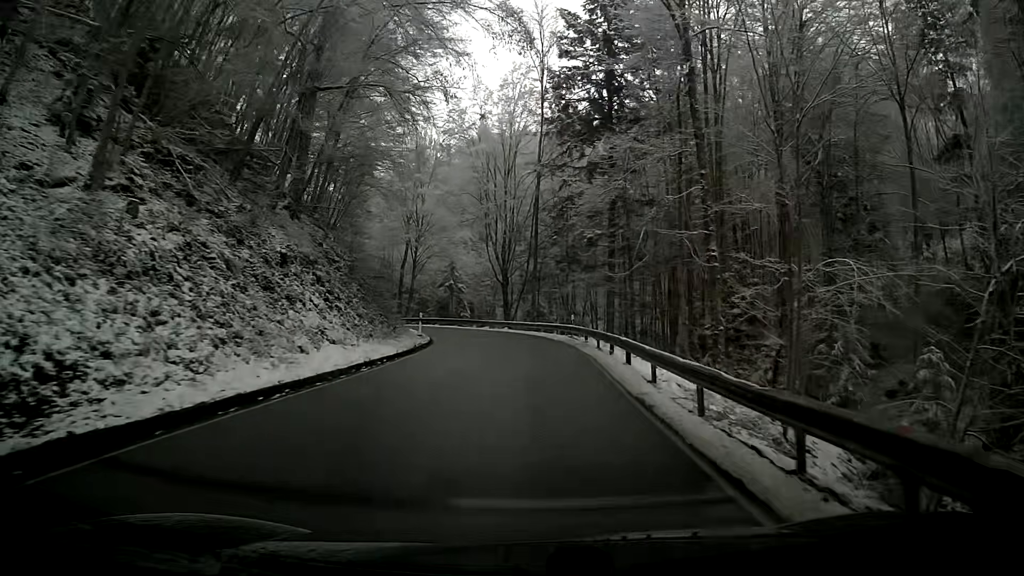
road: tertiary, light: Day
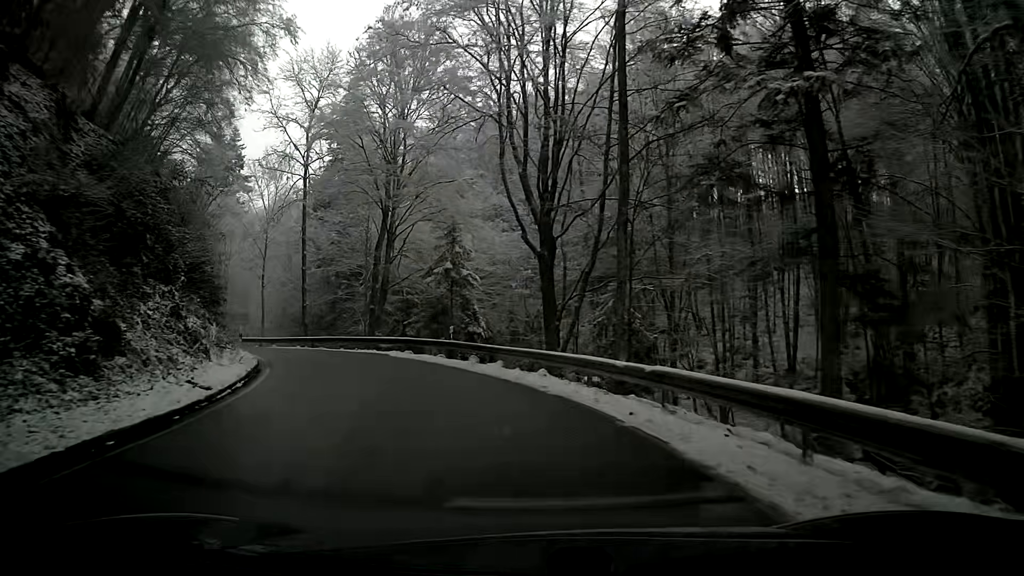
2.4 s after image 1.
(-1.1, +31.7) m; -8°
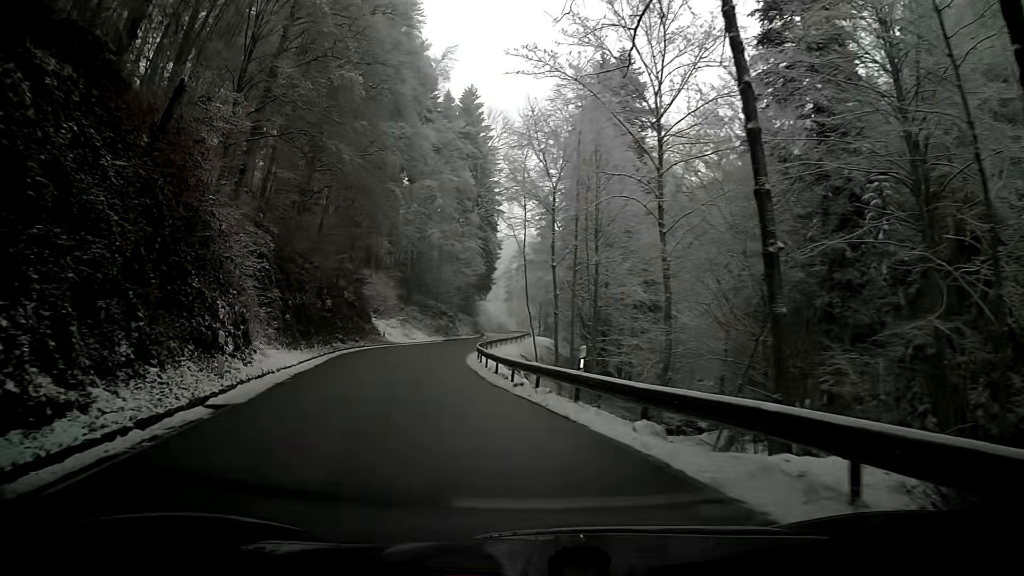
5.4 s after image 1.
(-11.2, +31.2) m; -40°
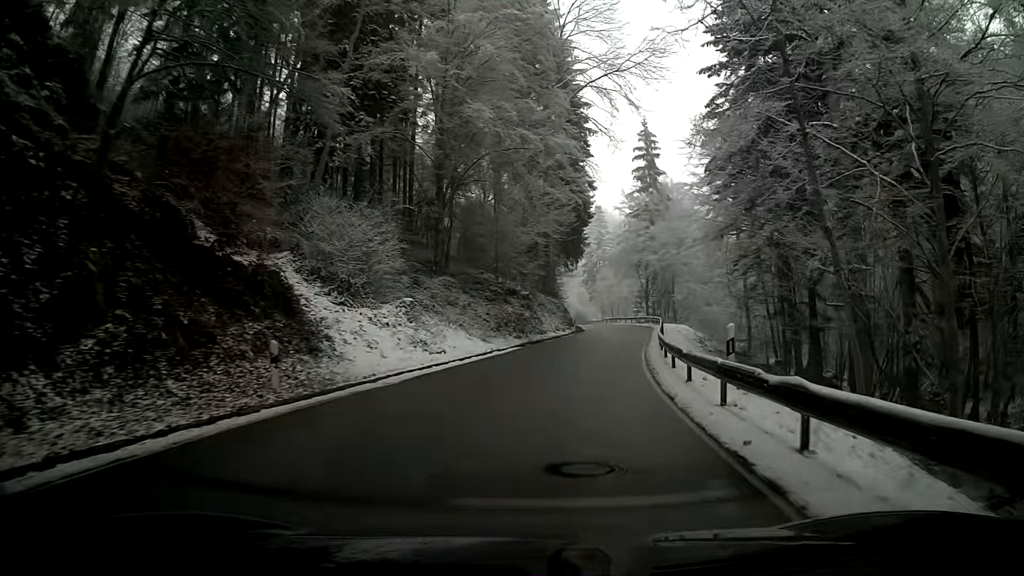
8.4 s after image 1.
(-3.1, +40.0) m; 0°
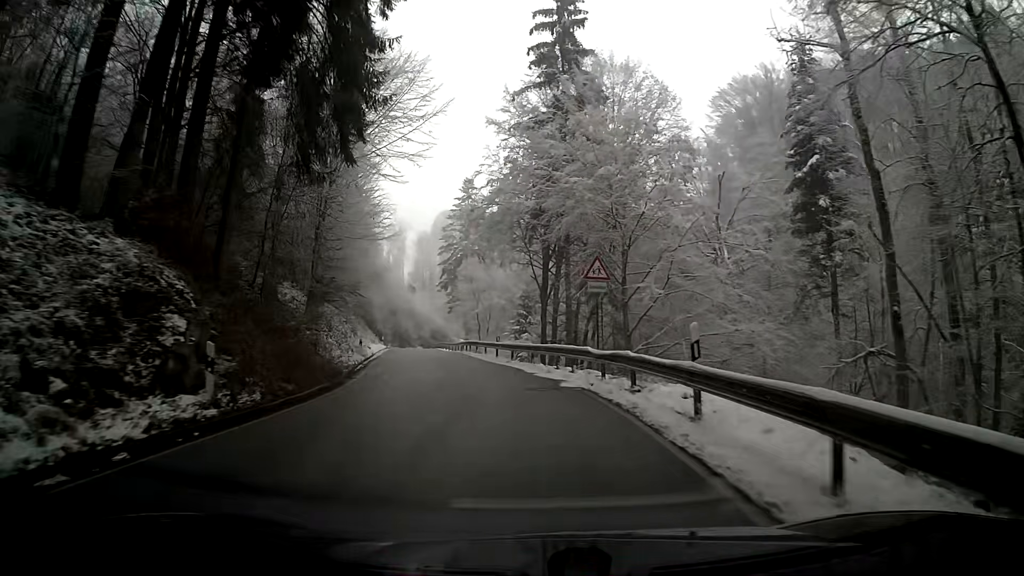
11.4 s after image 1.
(+4.6, +46.3) m; +7°
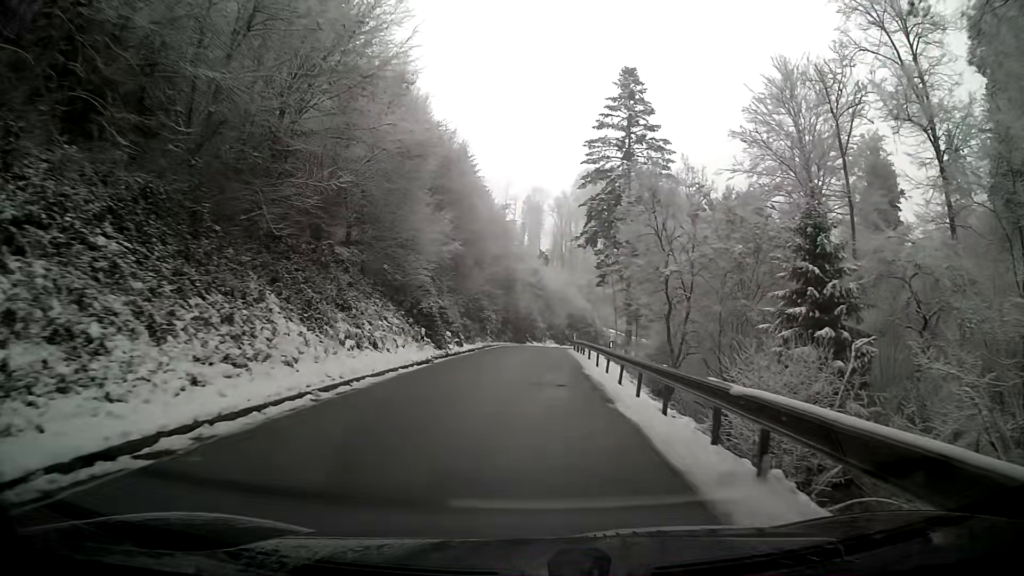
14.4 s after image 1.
(-5.7, +44.0) m; -11°
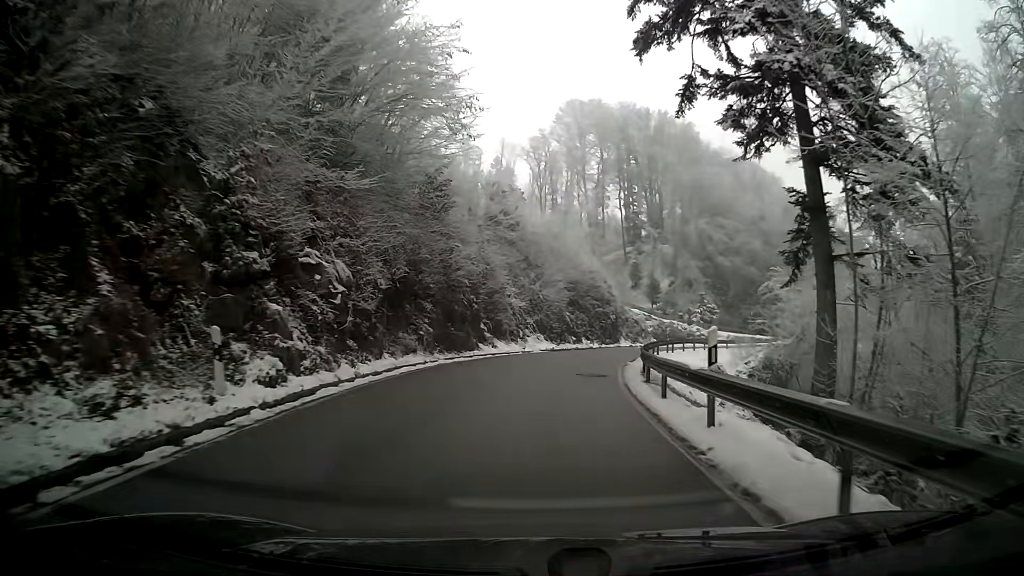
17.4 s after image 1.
(+0.8, +43.8) m; +3°
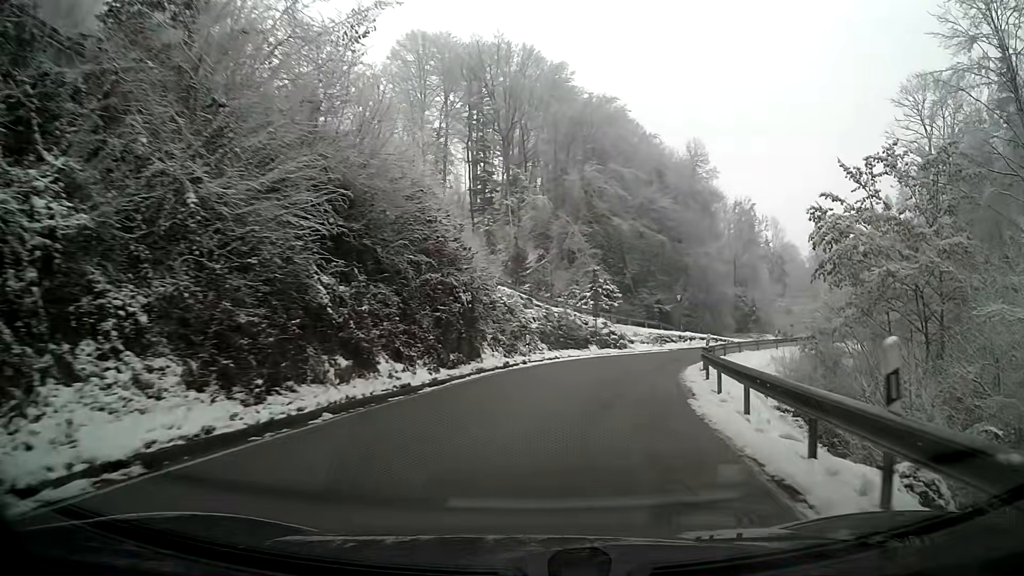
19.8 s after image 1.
(+3.6, +30.1) m; +16°
